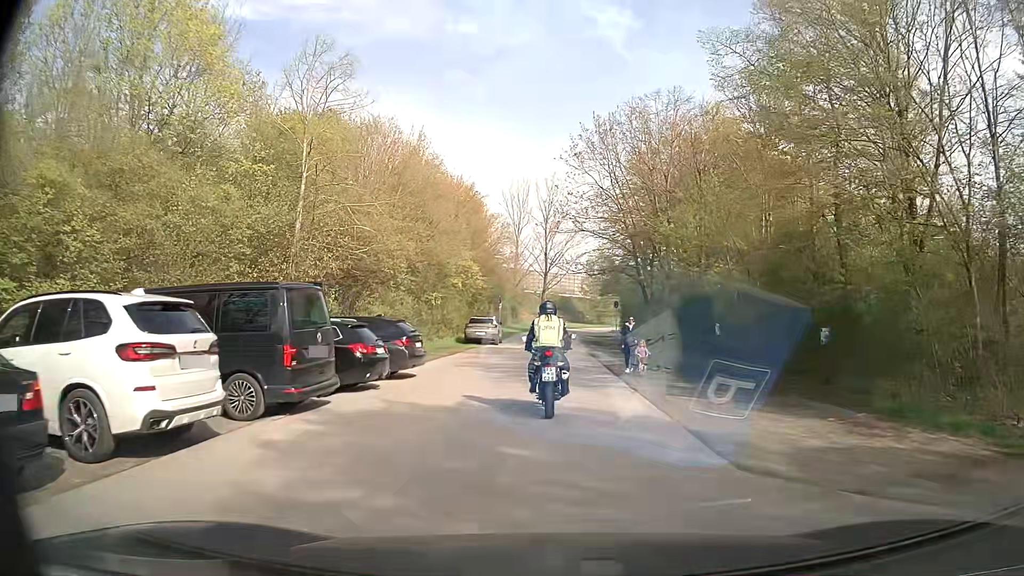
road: service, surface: asphalt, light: Day
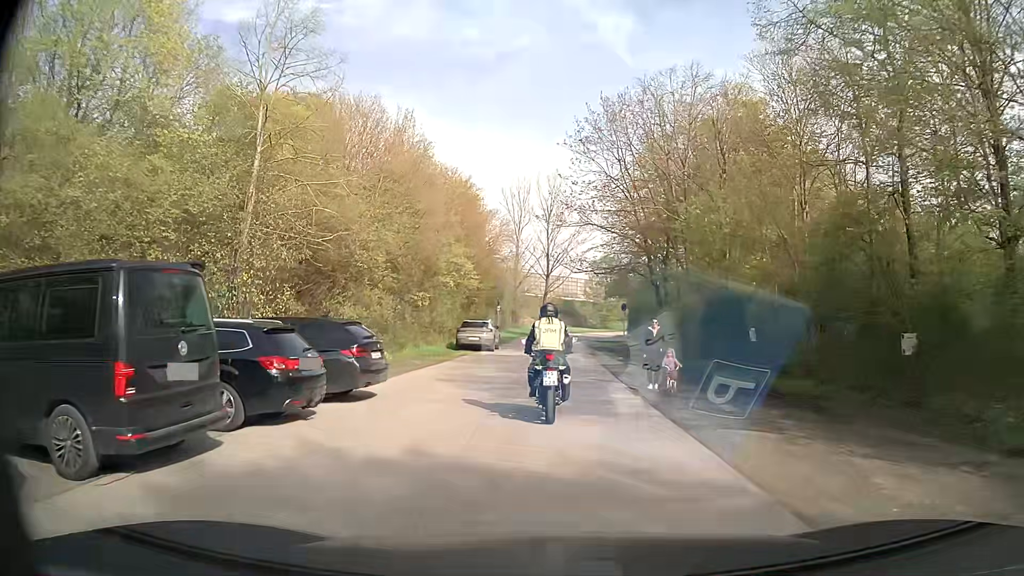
(0.0, +4.1) m; 0°
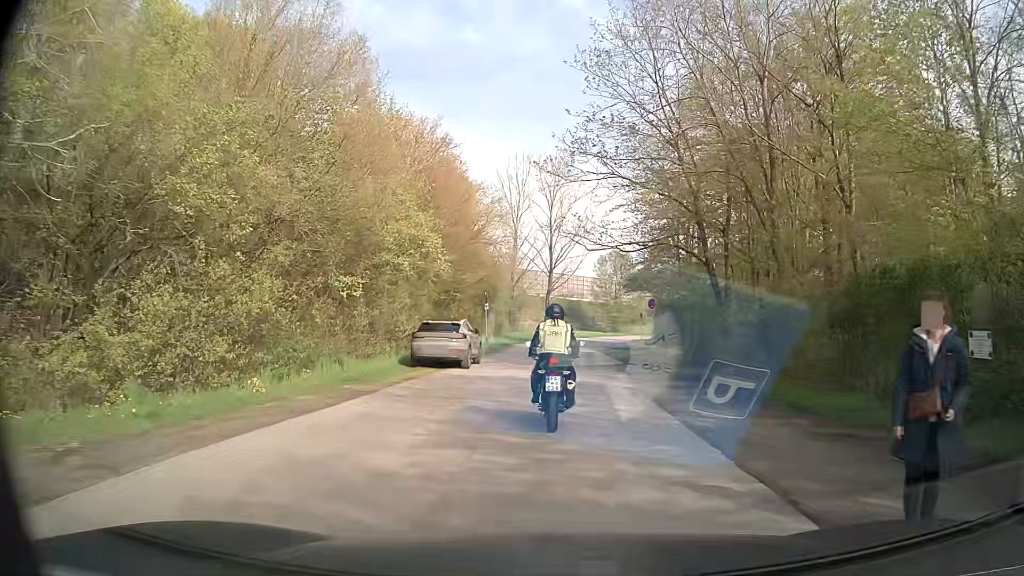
(0.0, +11.7) m; -1°
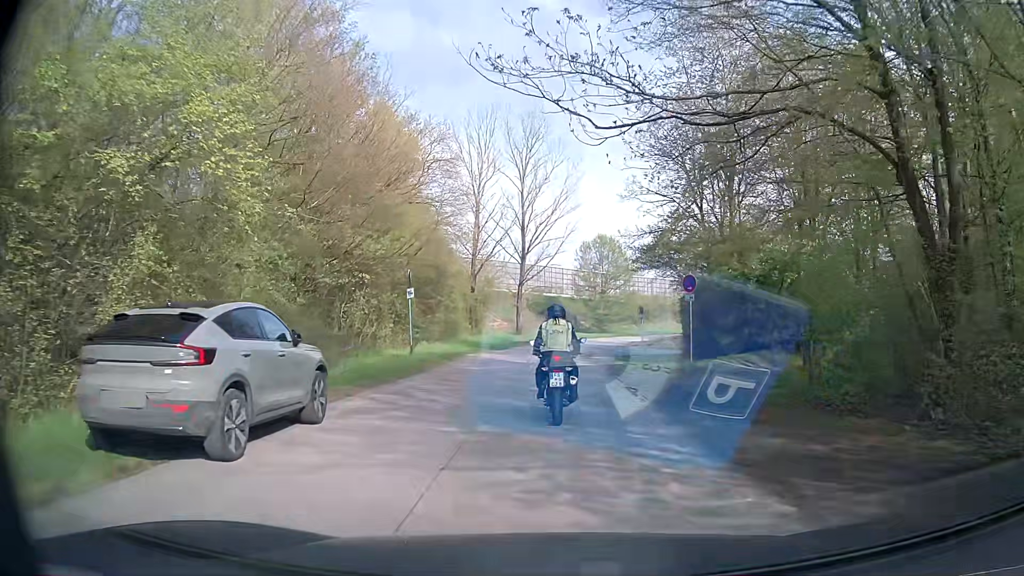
(+0.4, +15.4) m; +2°
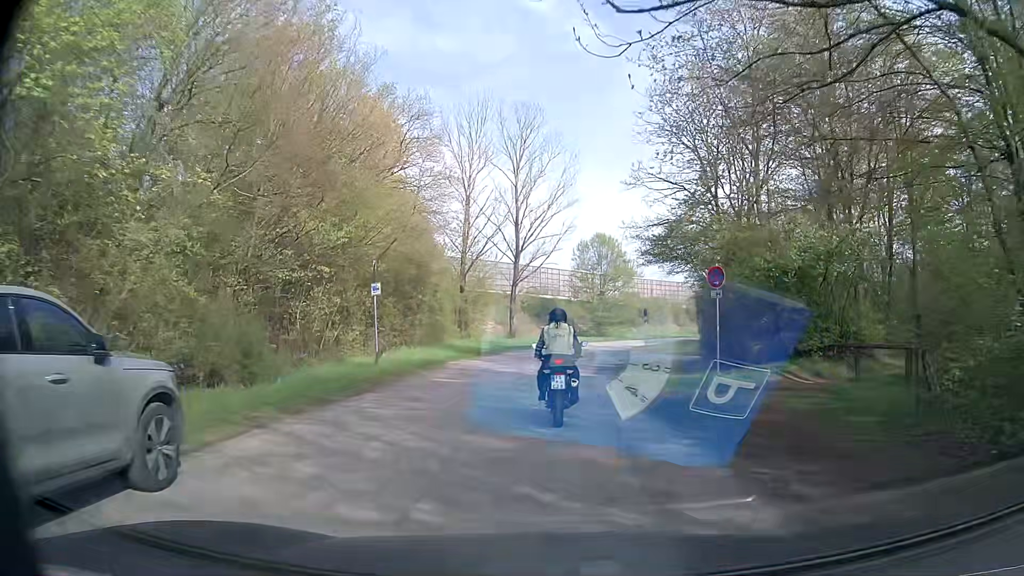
(0.0, +4.1) m; 0°
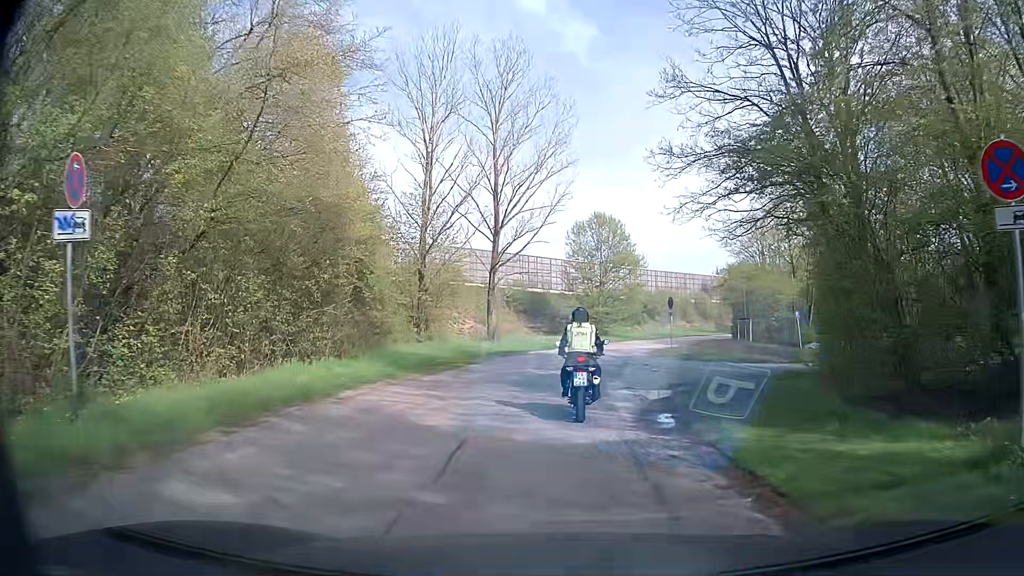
(+0.3, +12.6) m; +1°
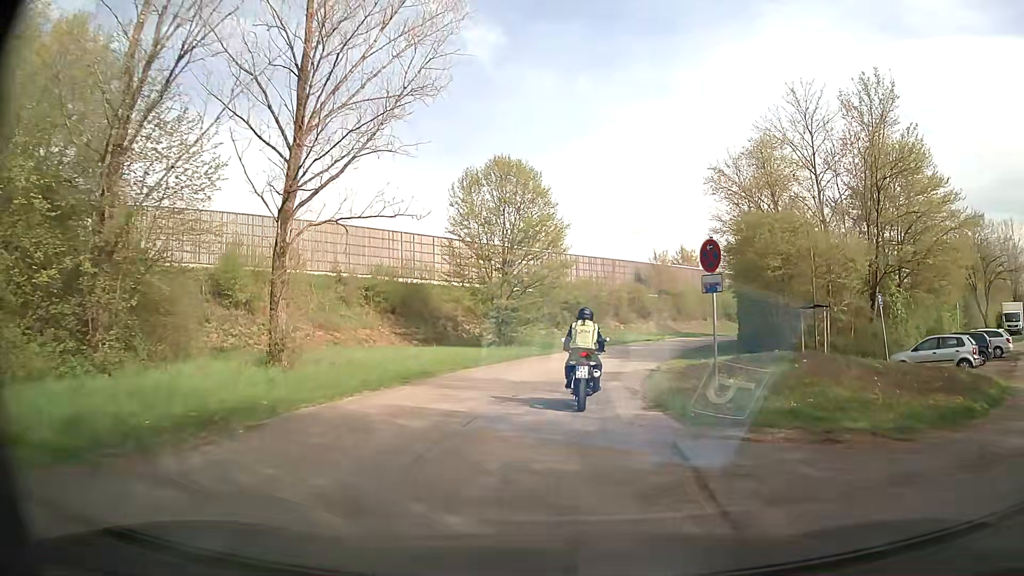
(+1.4, +22.2) m; +8°
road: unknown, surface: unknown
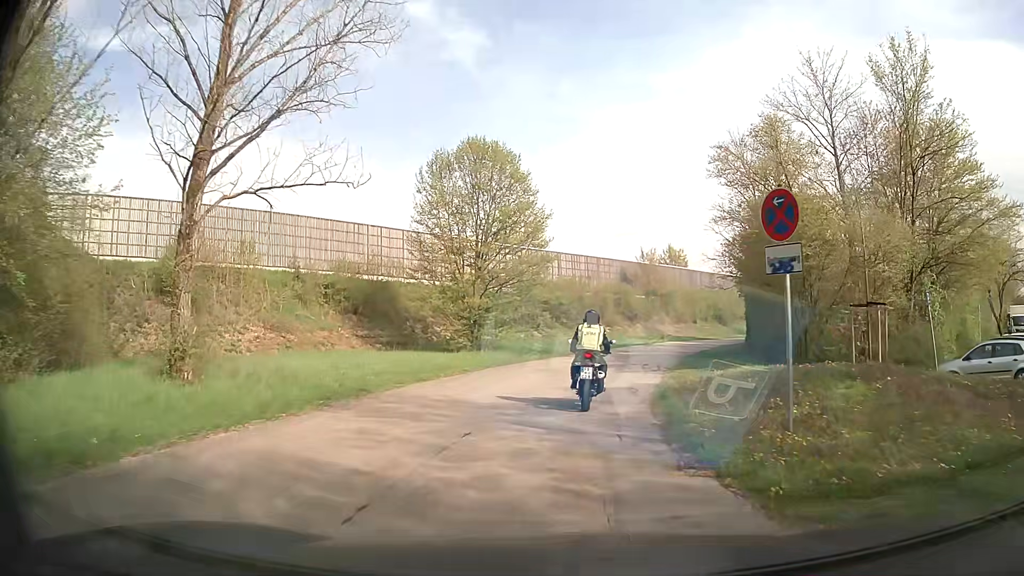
(+0.1, +4.7) m; +2°
